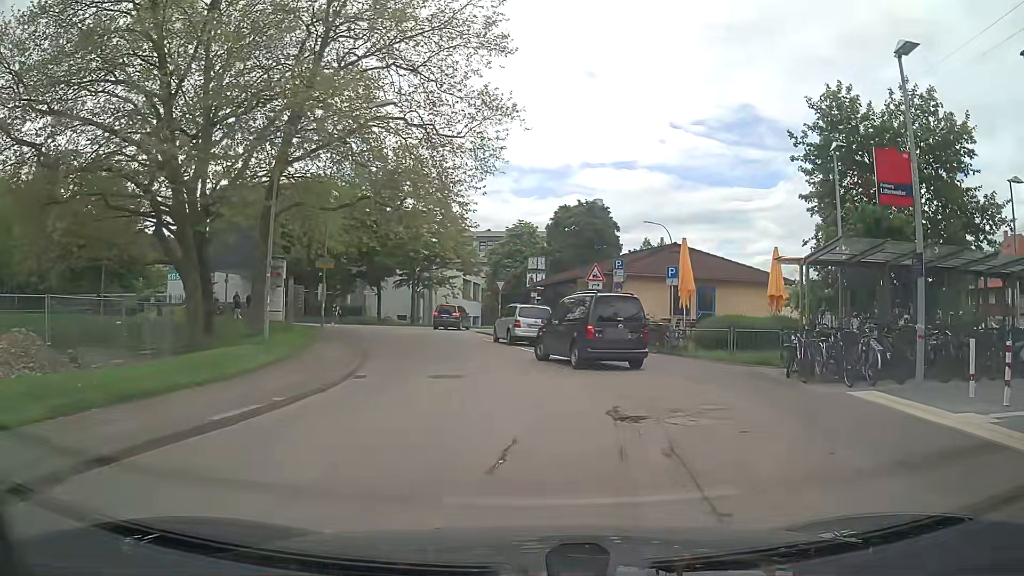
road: residential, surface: asphalt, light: Day
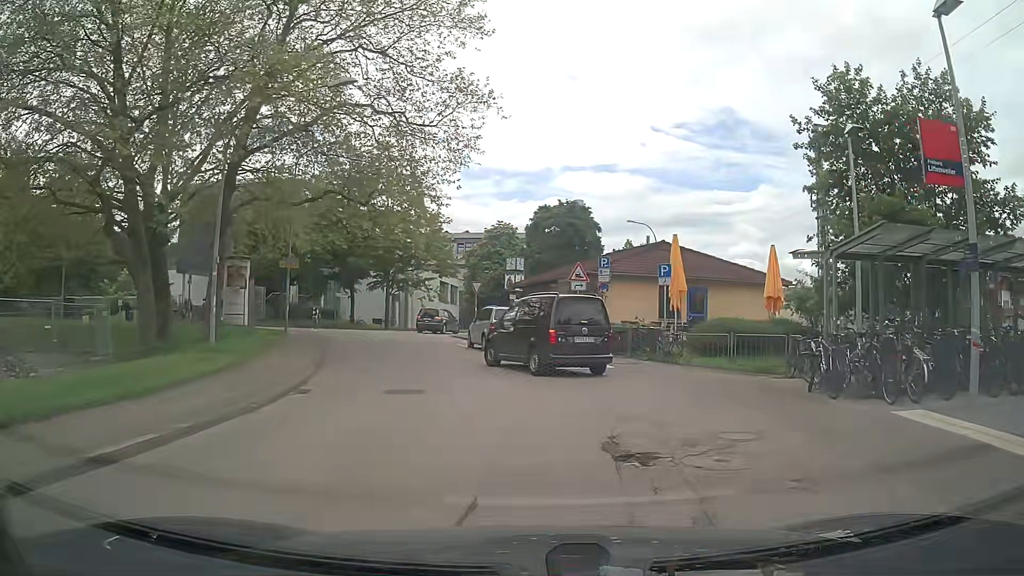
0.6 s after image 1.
(0.0, +2.4) m; -1°
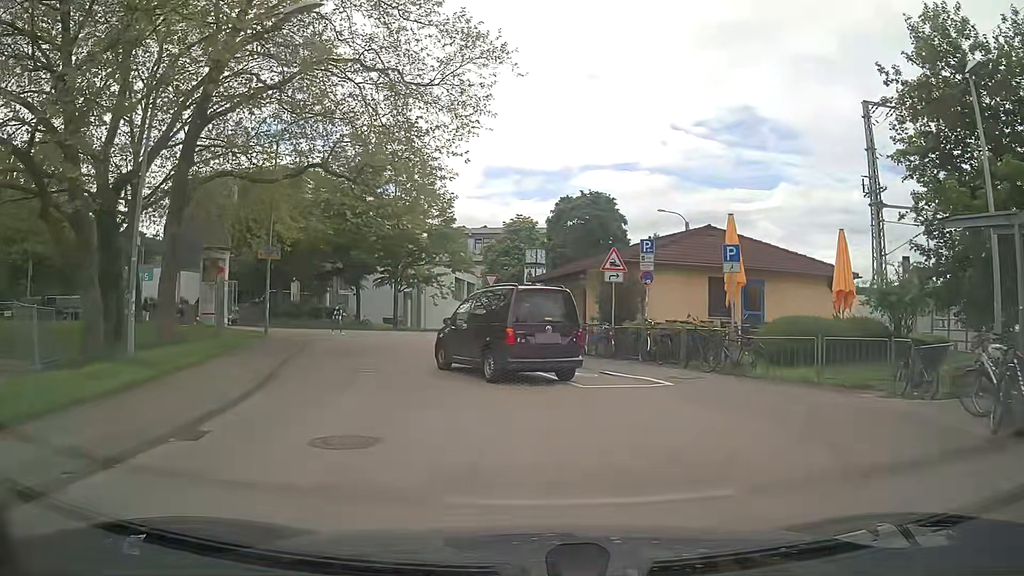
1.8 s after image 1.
(0.0, +5.1) m; -2°
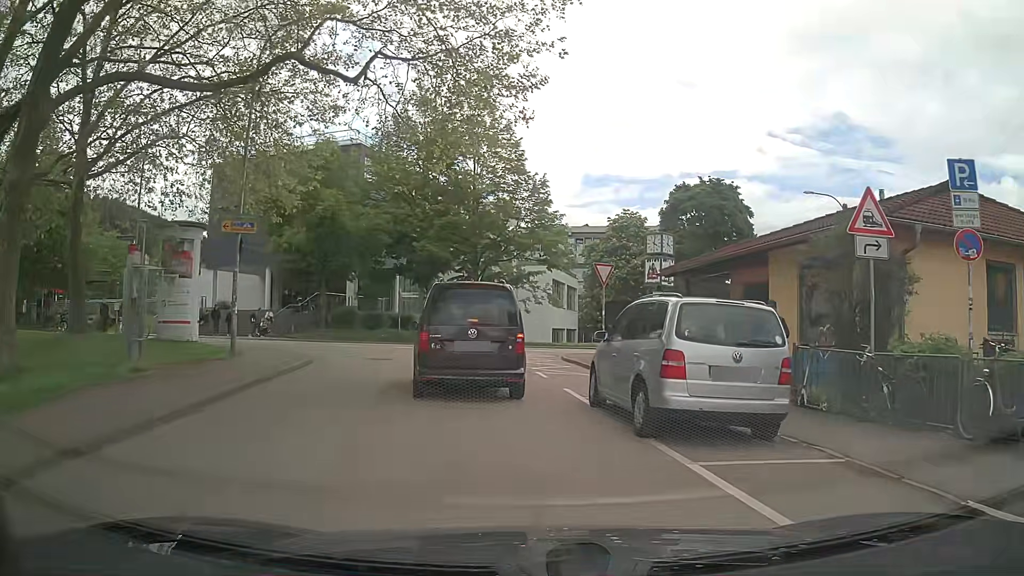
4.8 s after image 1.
(-0.7, +11.3) m; -8°
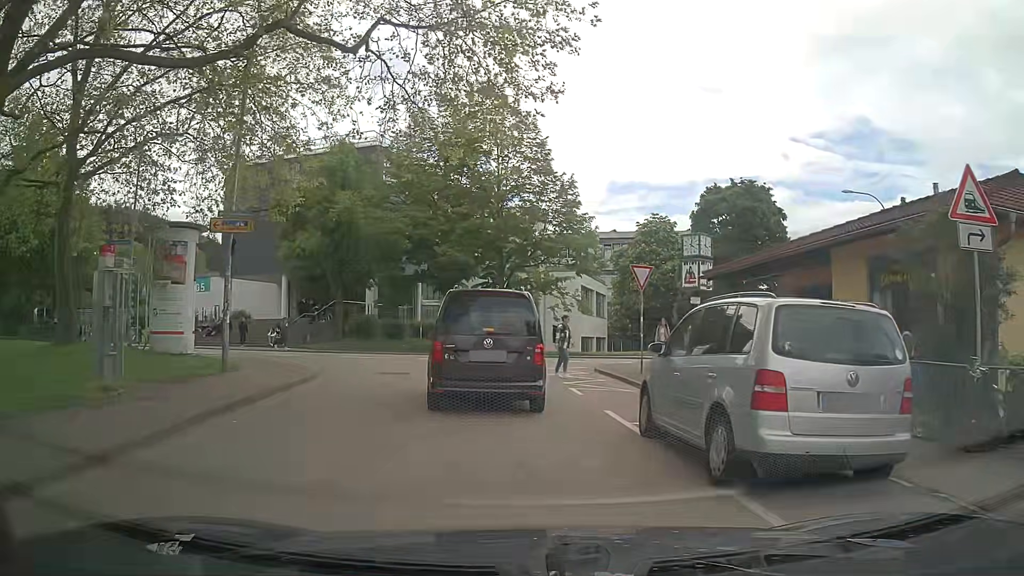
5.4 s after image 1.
(0.0, +2.2) m; -3°
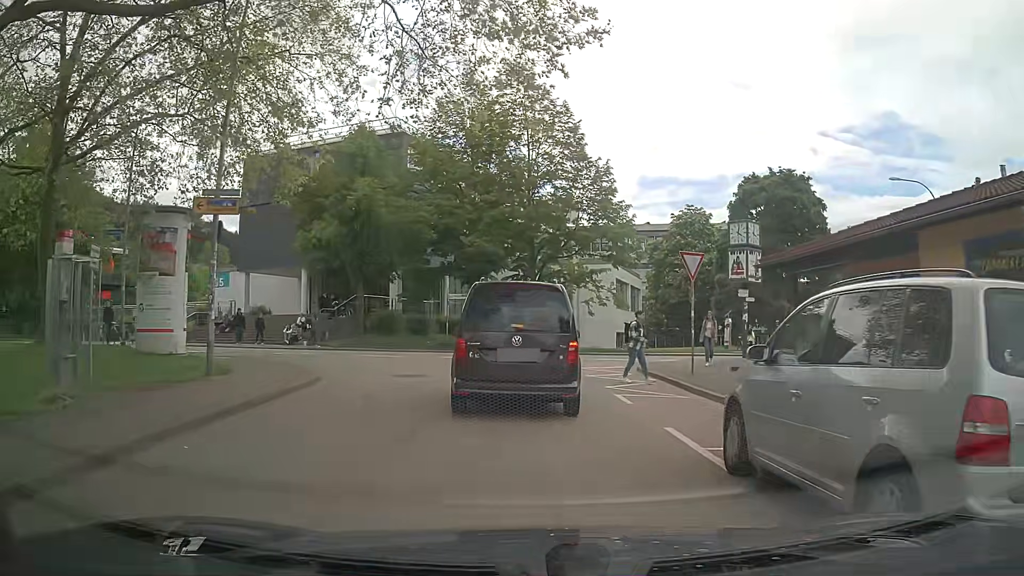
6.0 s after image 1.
(0.0, +2.3) m; -1°
